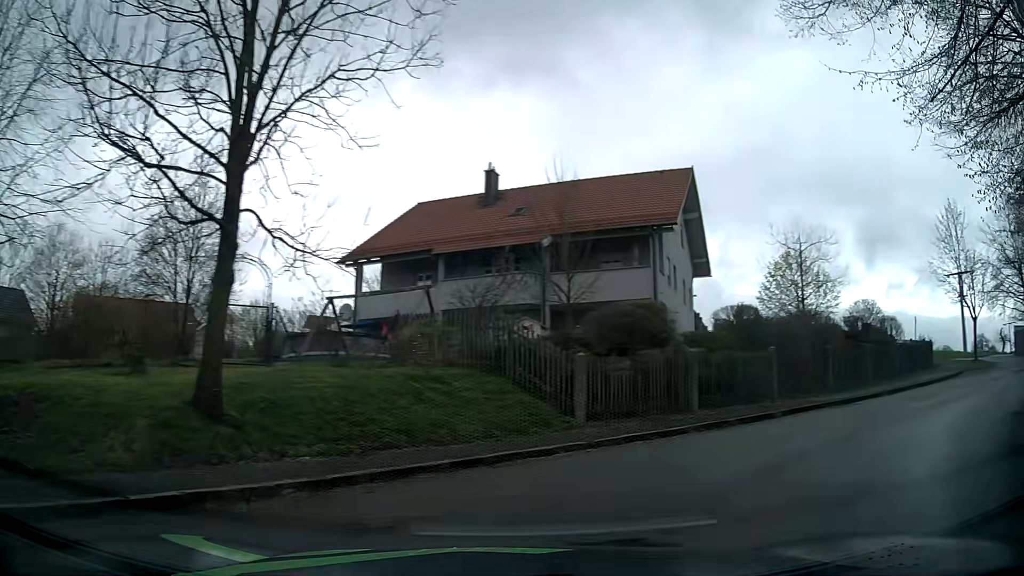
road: residential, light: Day
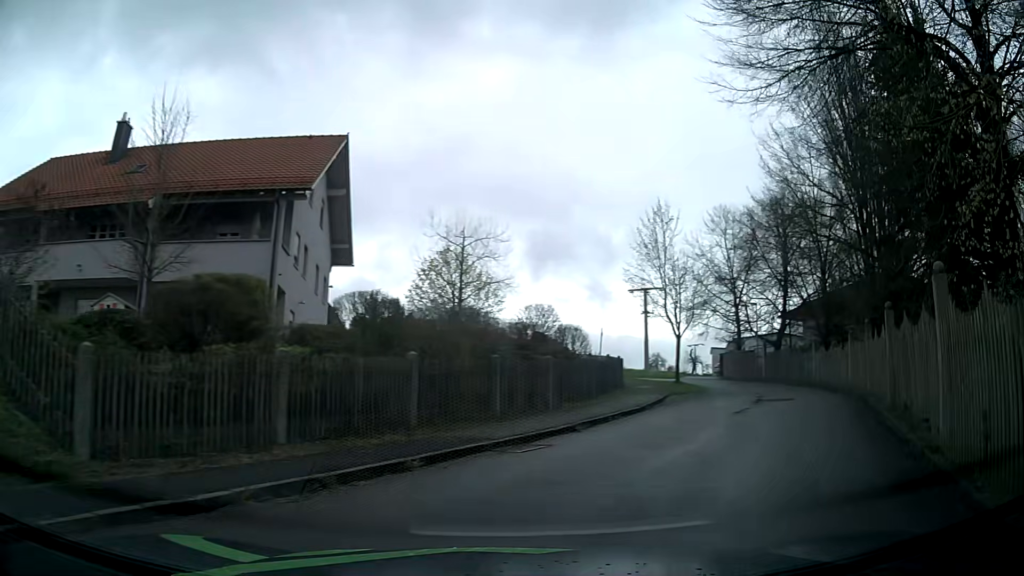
(+1.5, +5.6) m; +29°
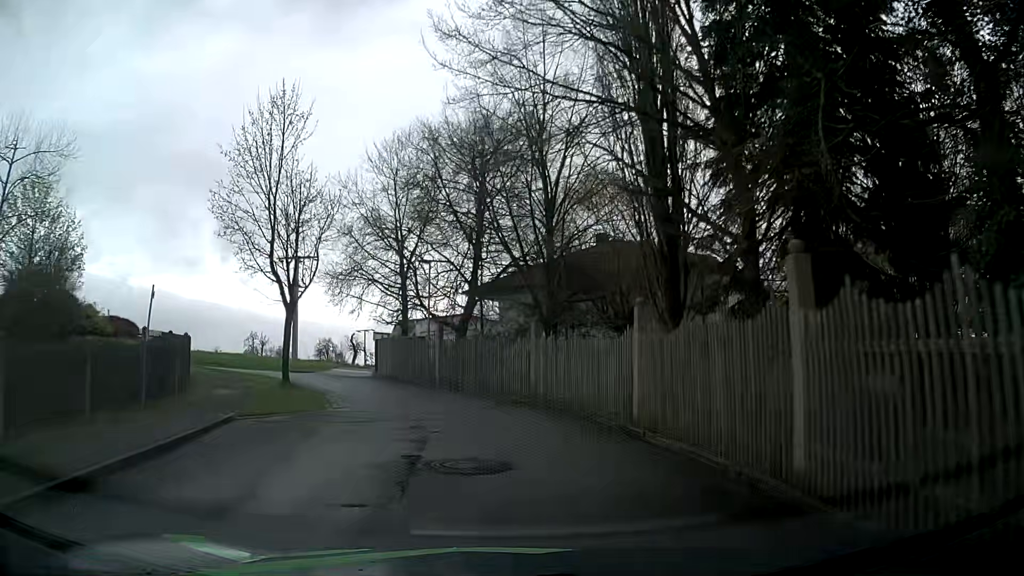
(+5.4, +13.7) m; +30°
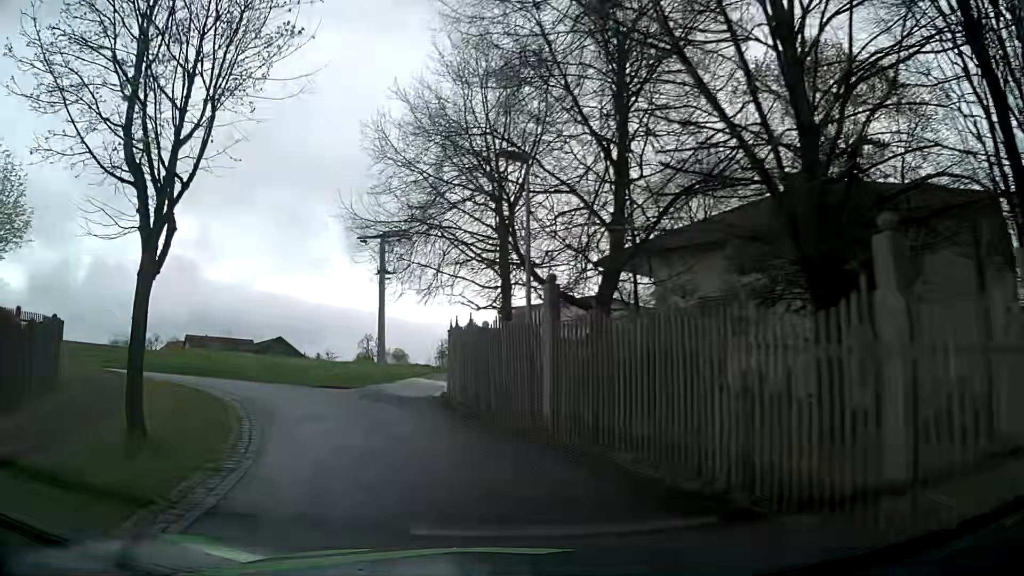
(-0.5, +13.3) m; -9°
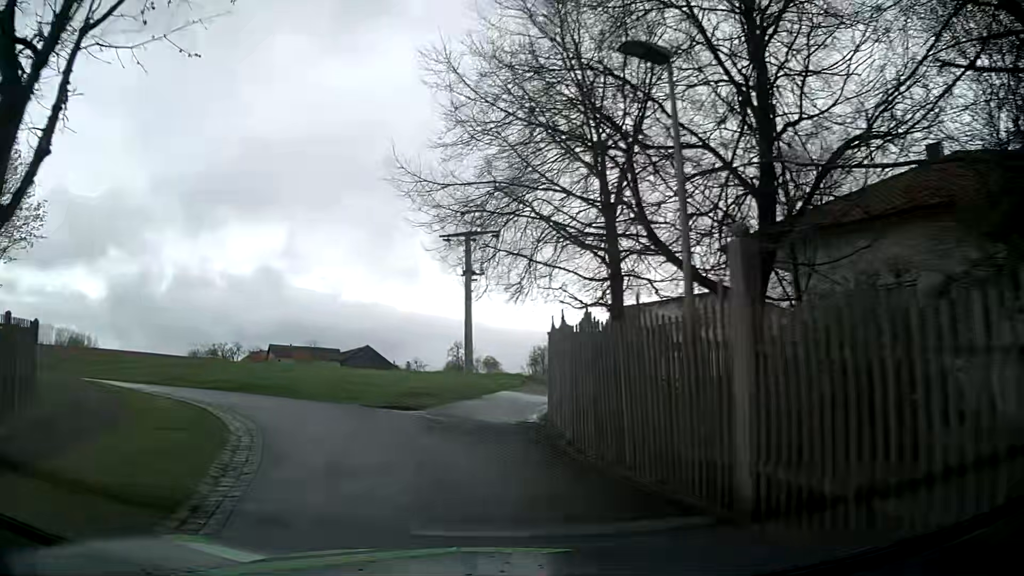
(-0.3, +4.4) m; -9°
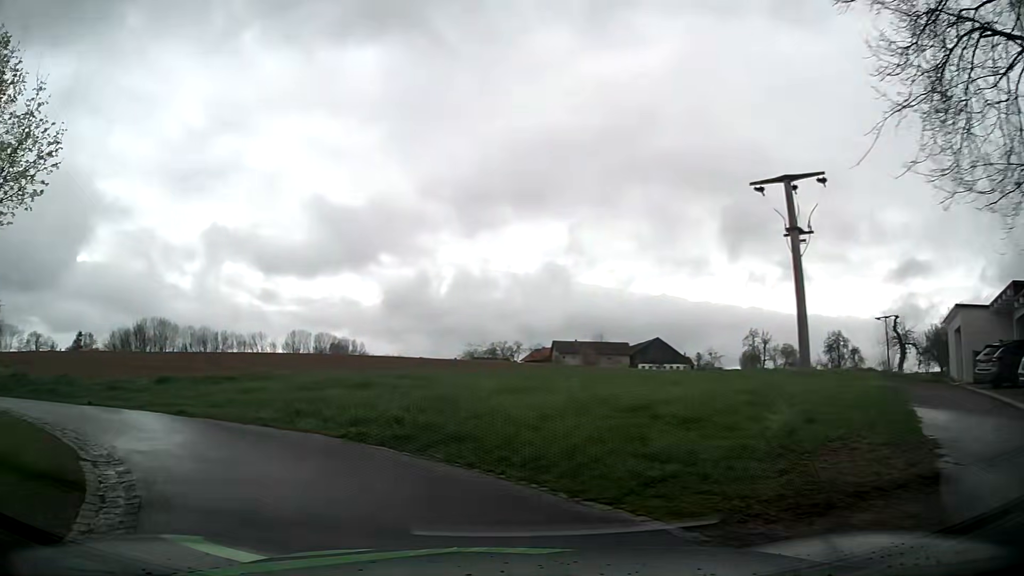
(-2.2, +11.9) m; -23°
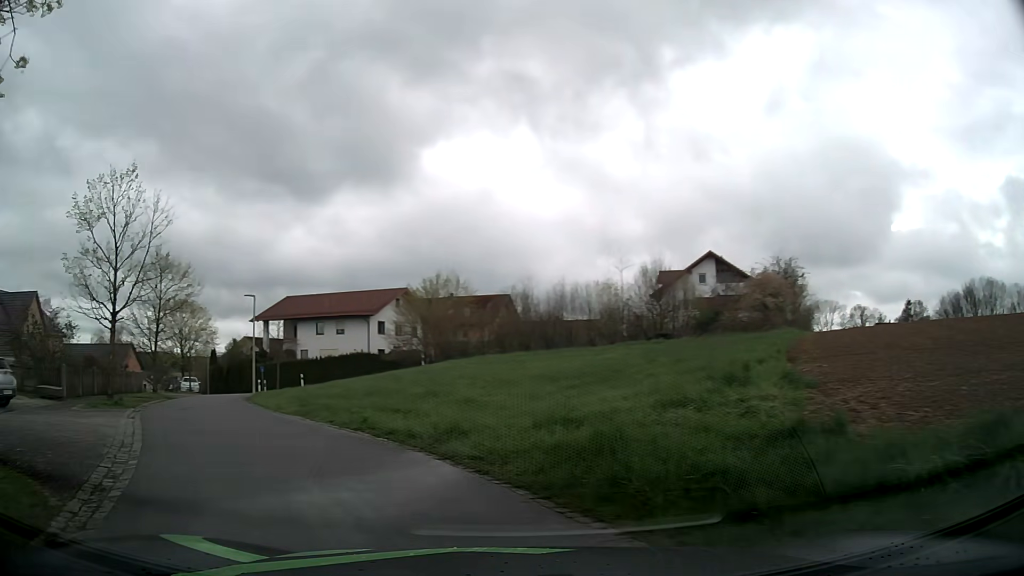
(-8.9, +13.1) m; -72°
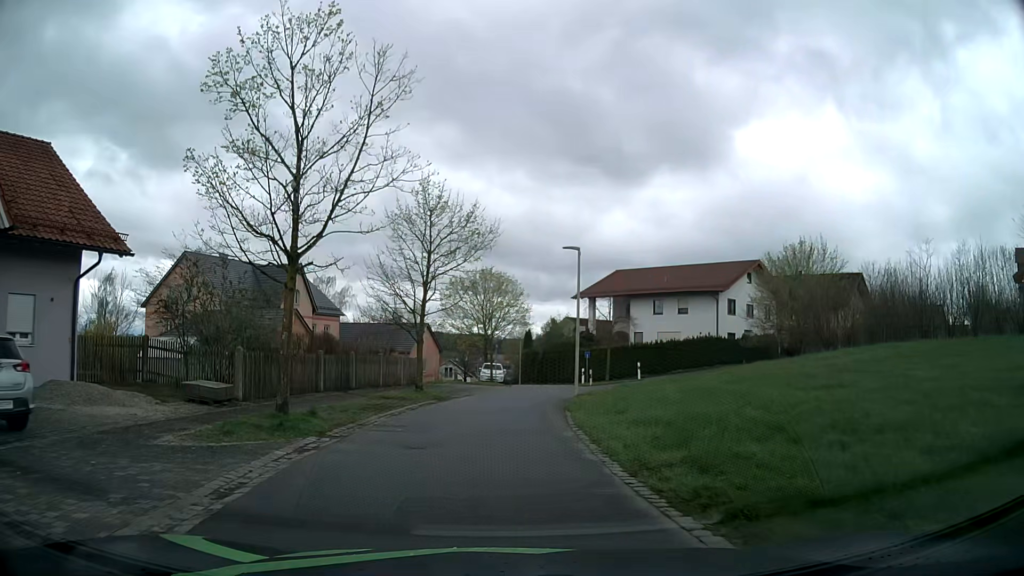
(-3.8, +11.2) m; -30°
(0, +10) (0, +20) (+2, +30) (+7, +38) (+14, +45) (+22, +51) (+30, +58) (+38, +64) (+46, +69) (+54, +75) m
